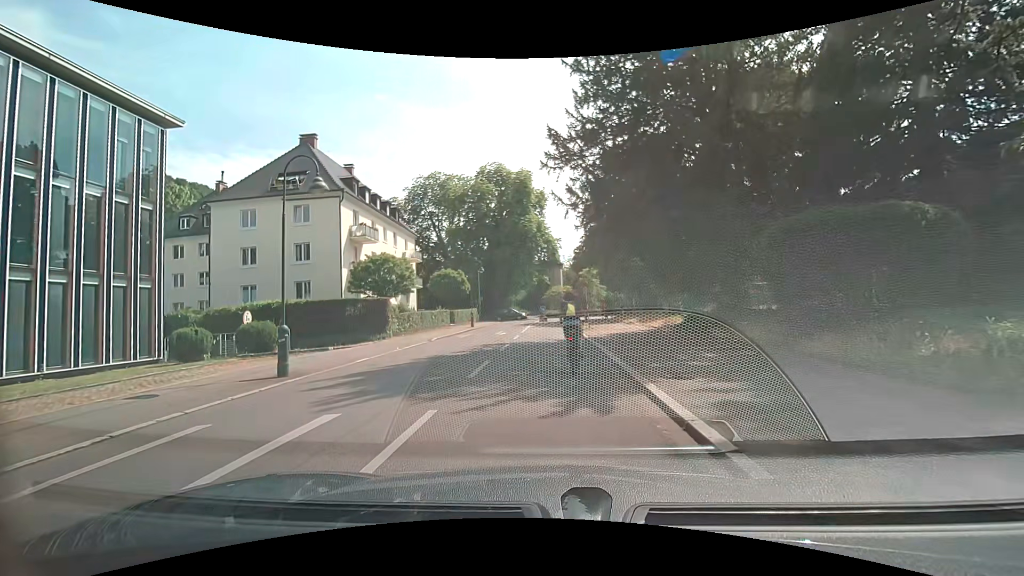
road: unclassified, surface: asphalt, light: Day
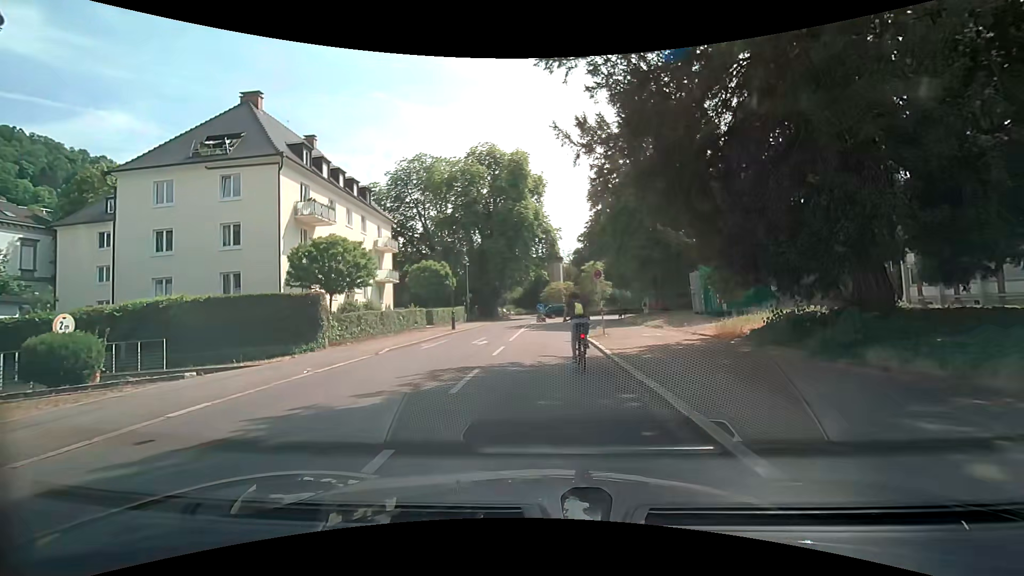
(0.0, +7.8) m; +1°
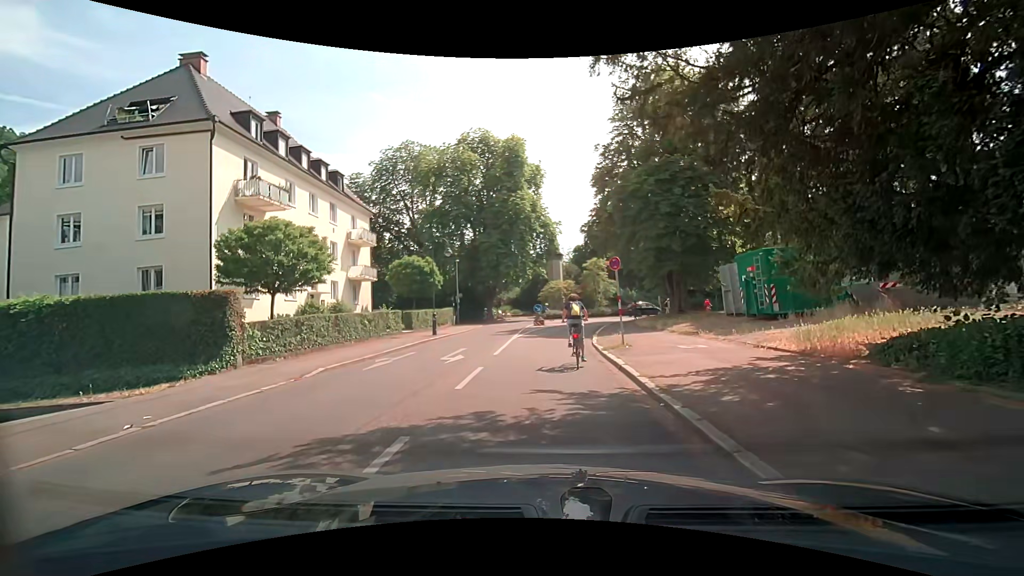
(-0.1, +5.5) m; -1°
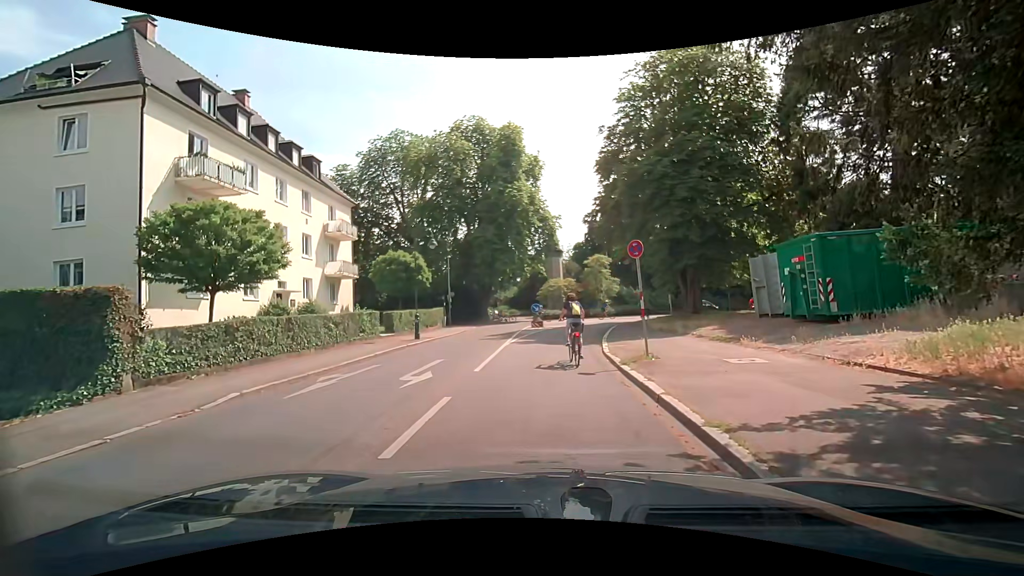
(0.0, +3.8) m; +1°
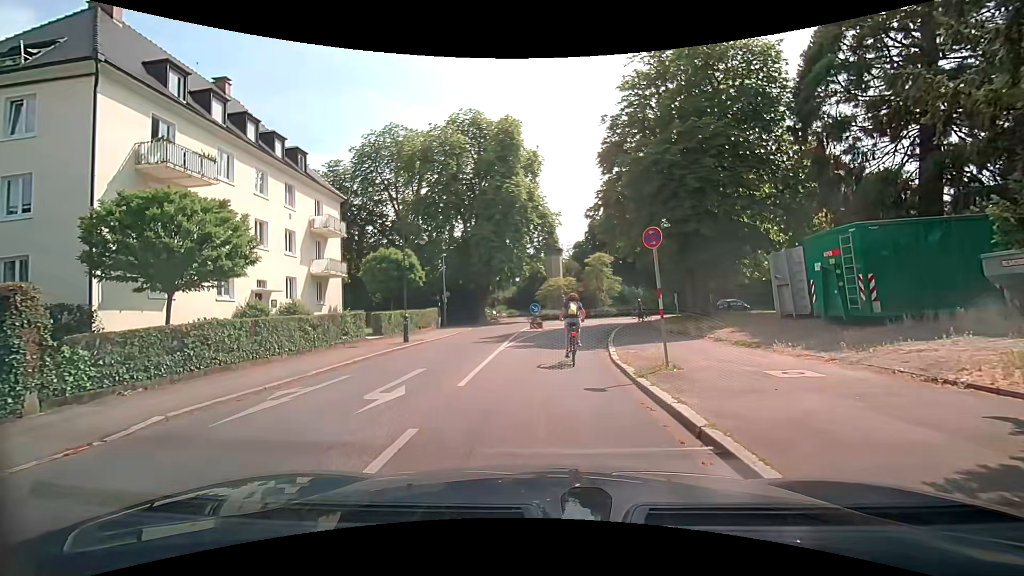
(0.0, +1.9) m; -2°
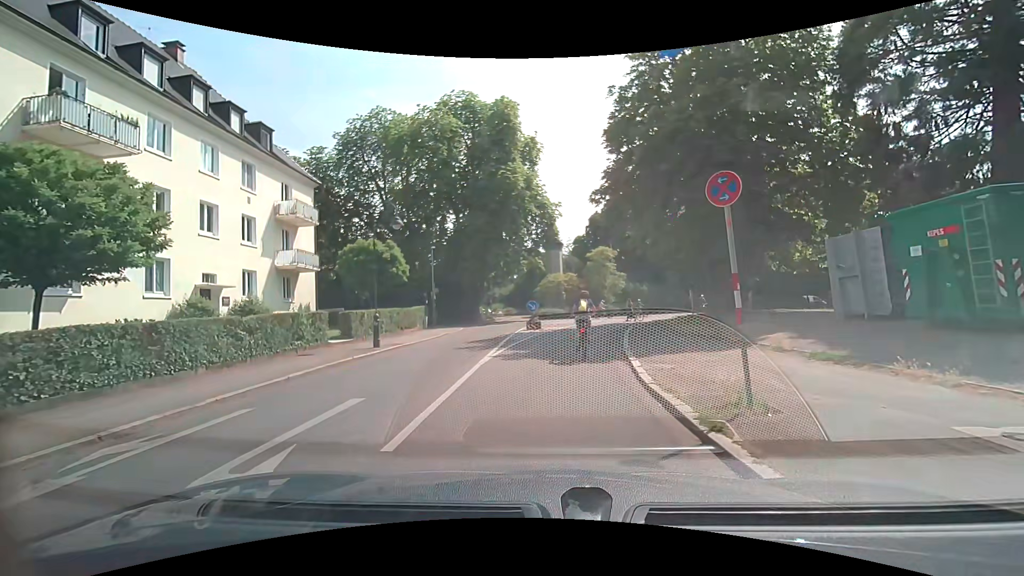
(0.0, +4.0) m; 0°
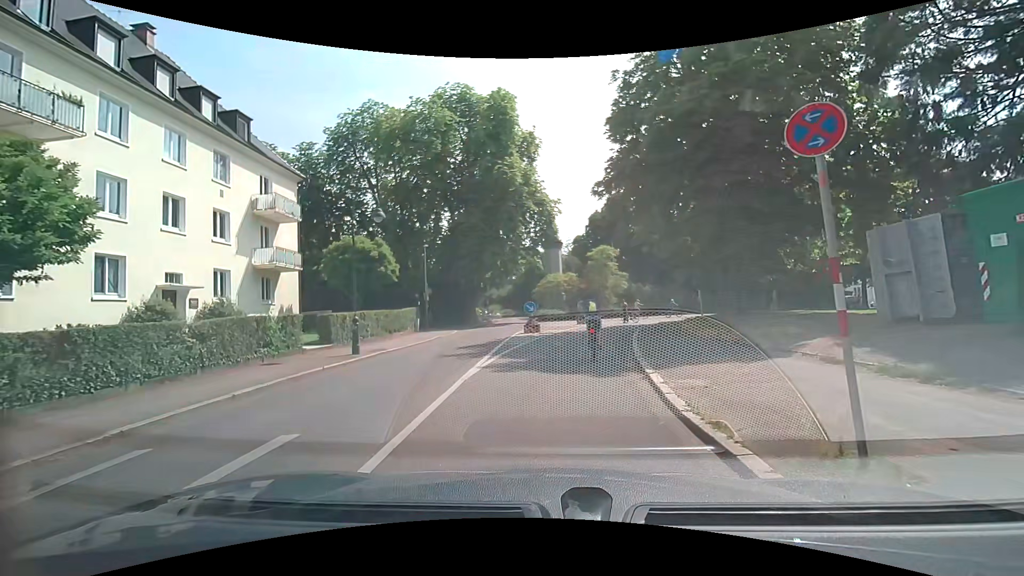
(0.0, +2.0) m; 0°
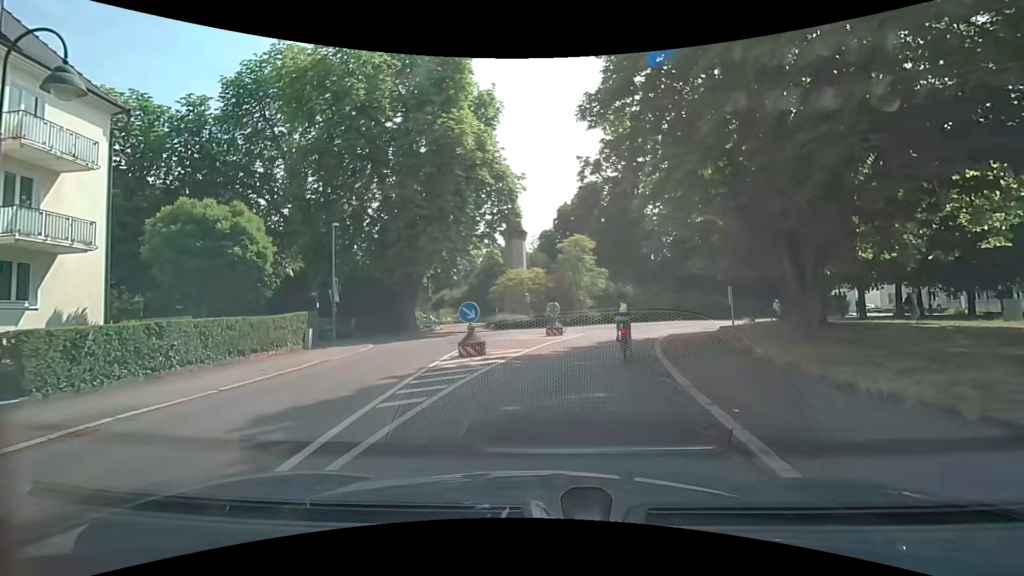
(+0.4, +10.4) m; +4°
